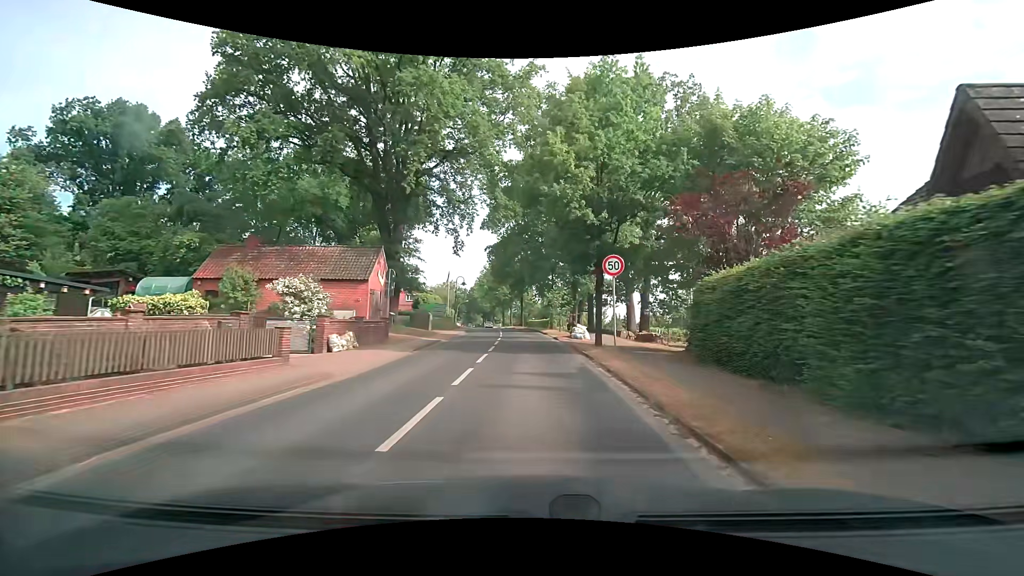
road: secondary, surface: asphalt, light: Day
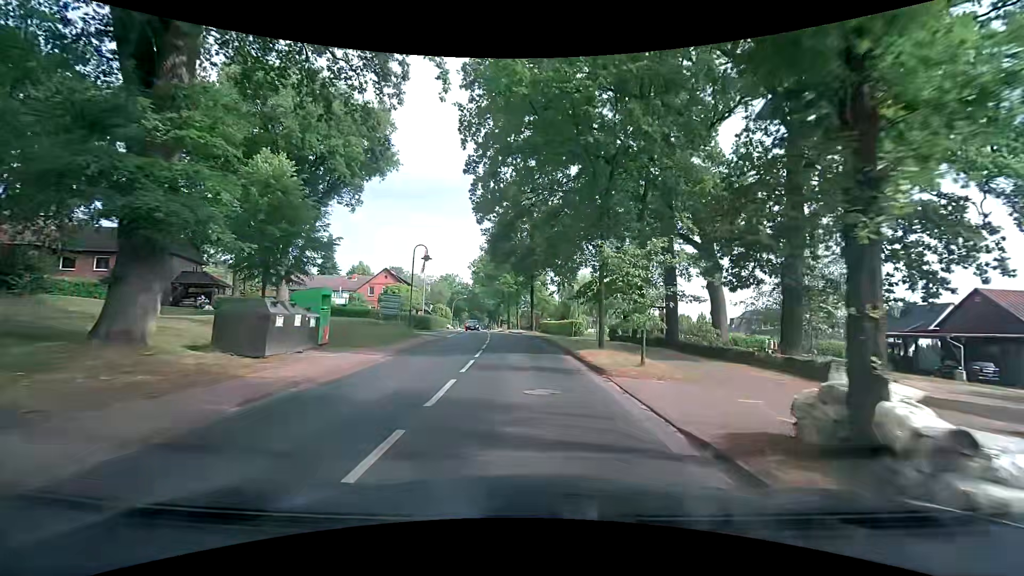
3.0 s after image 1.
(-0.2, +24.8) m; -1°
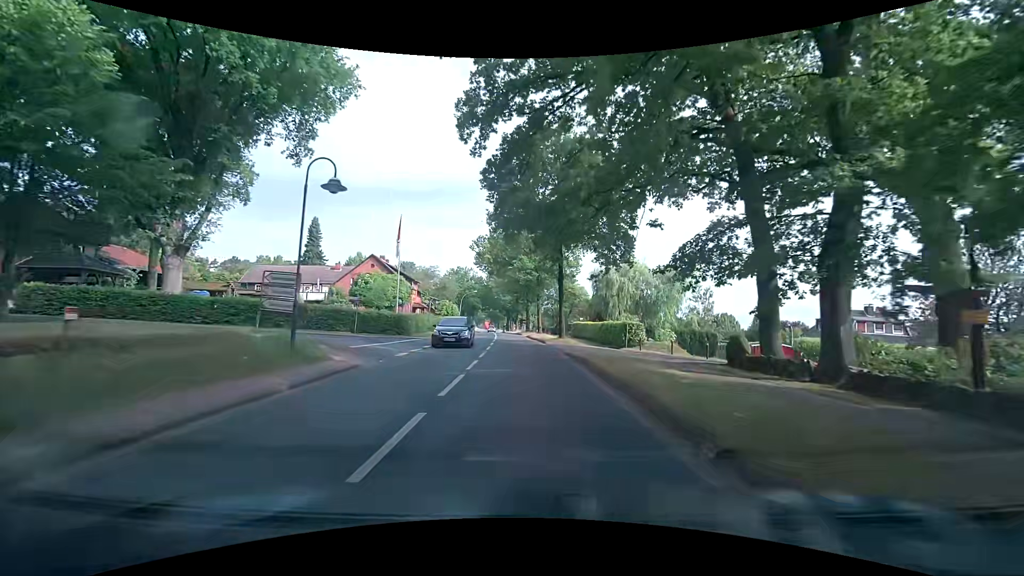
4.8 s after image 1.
(-0.4, +17.5) m; -3°
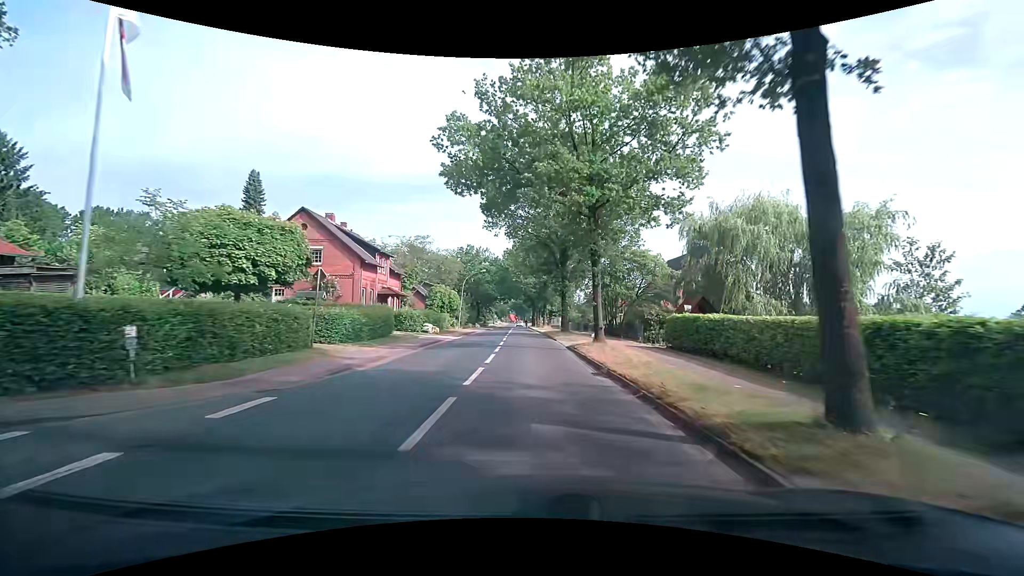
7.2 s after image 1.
(-0.8, +26.2) m; -3°
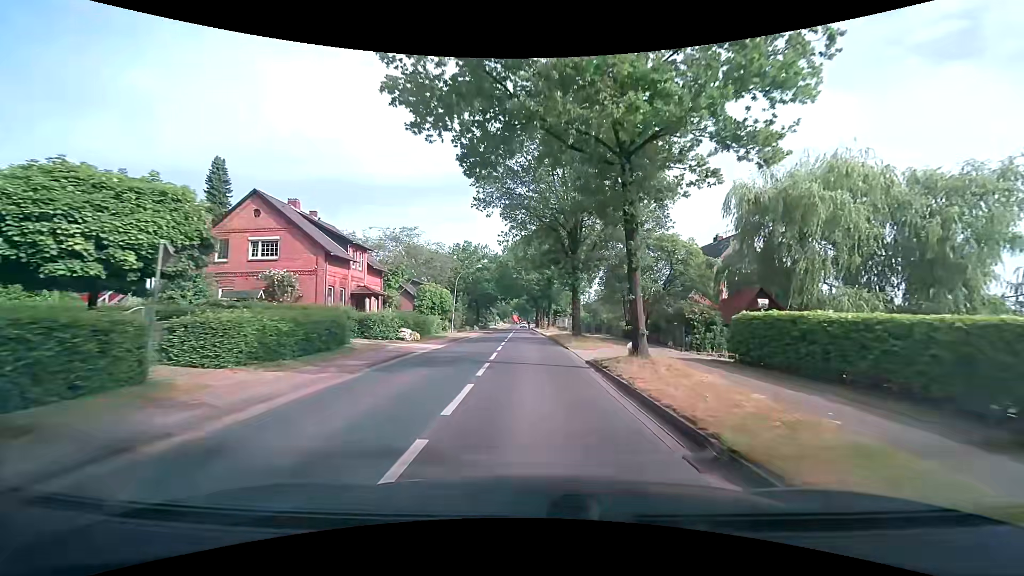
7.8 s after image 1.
(0.0, +7.0) m; 0°
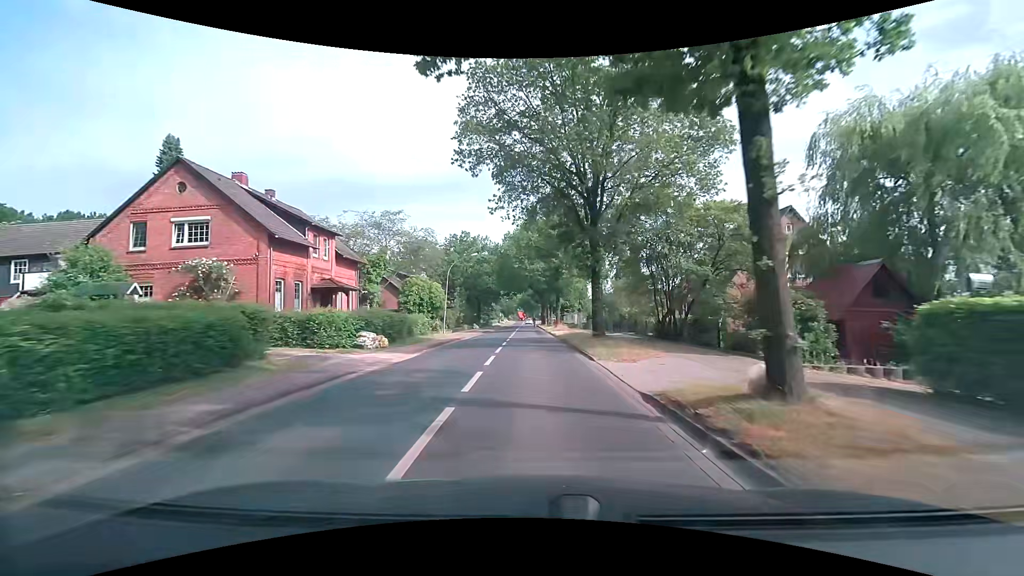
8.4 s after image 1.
(0.0, +7.2) m; 0°
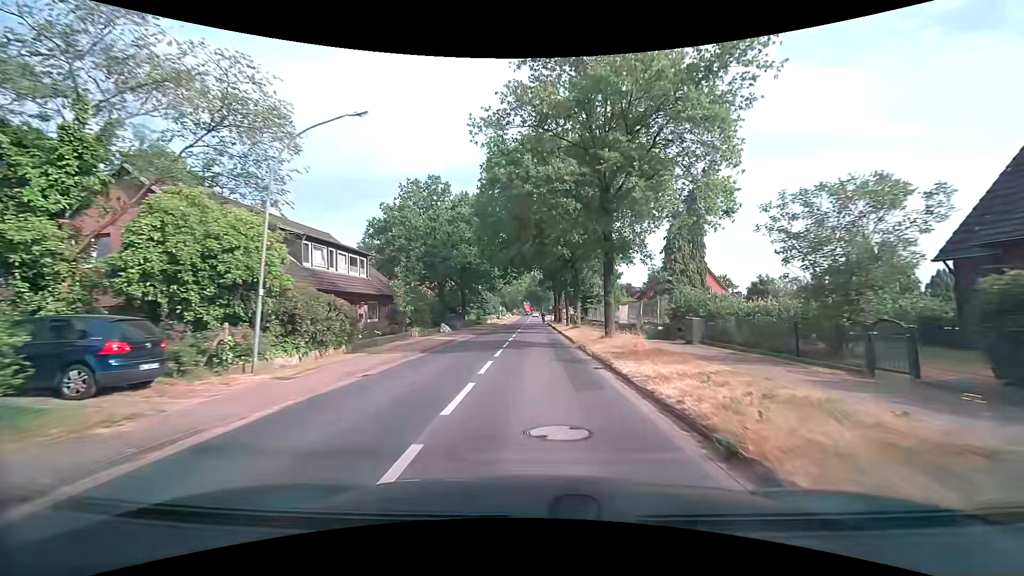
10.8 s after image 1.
(-0.4, +29.0) m; -1°
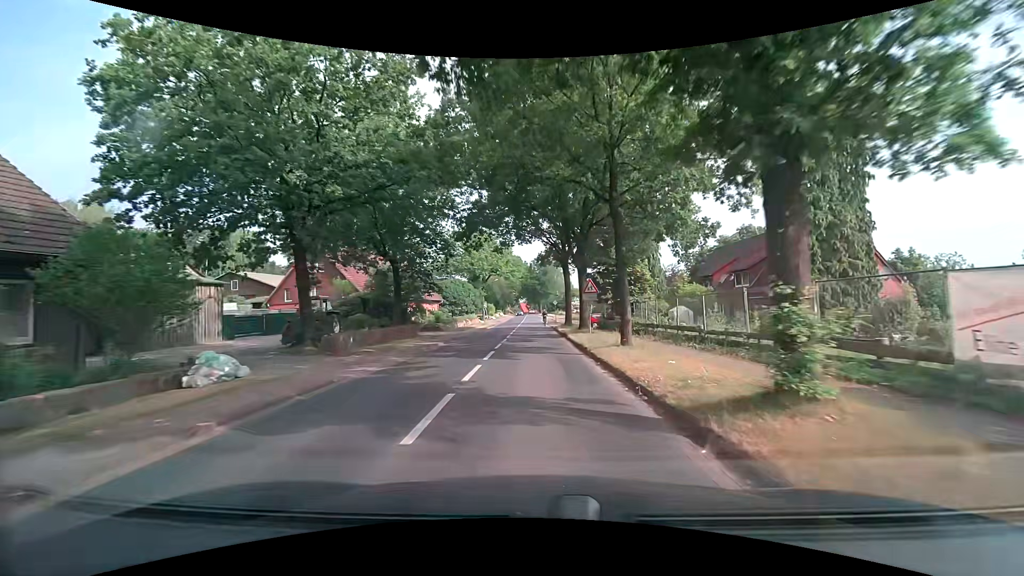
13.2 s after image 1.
(-0.1, +28.7) m; 0°
(0, +10) (0, +20) (0, +30) (0, +40) (0, +50) (0, +60) (0, +70) (-1, +80) (-2, +90) (-2, +100) m
